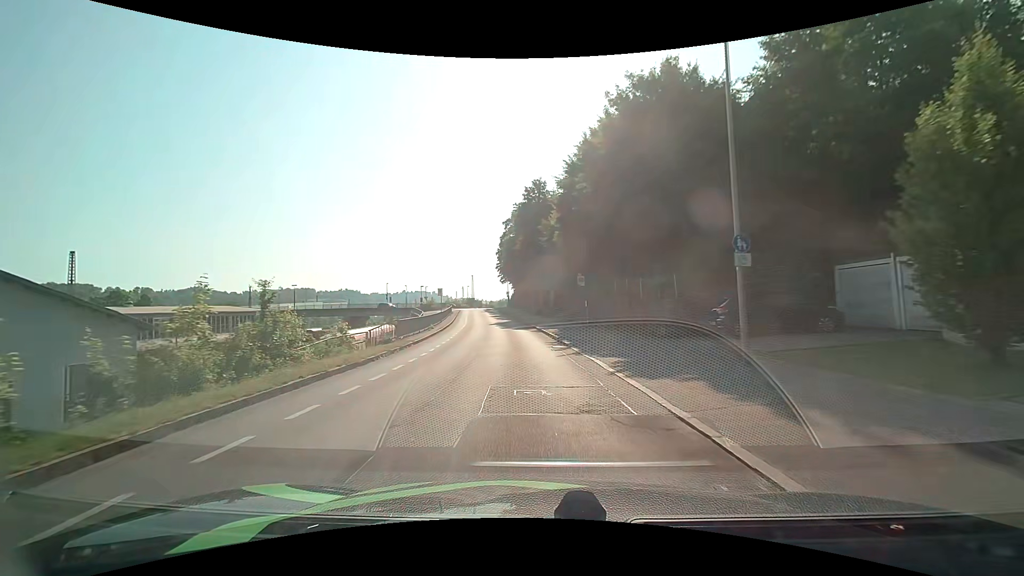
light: Day
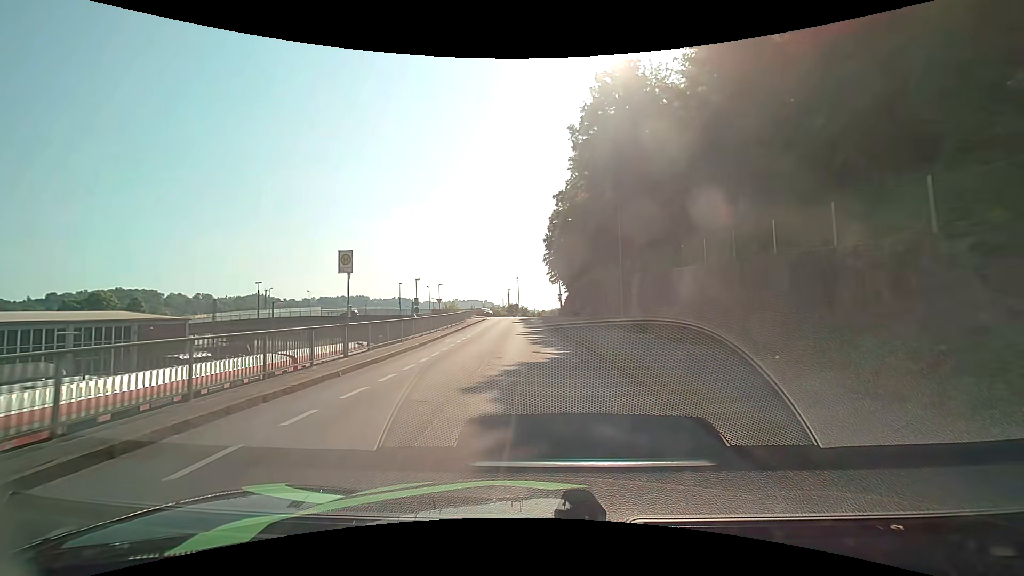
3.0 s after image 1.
(-1.9, +33.0) m; -6°
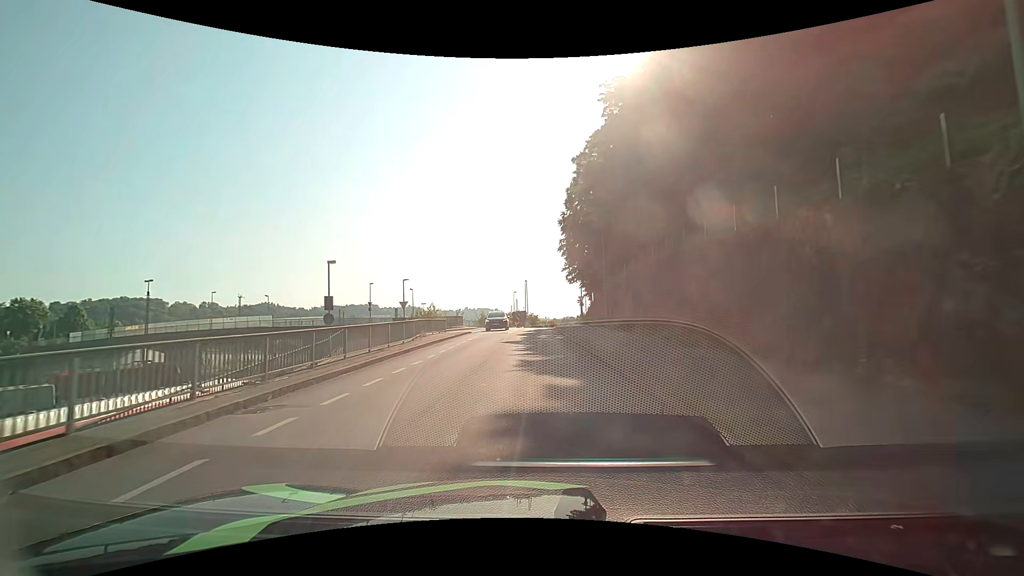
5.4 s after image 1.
(-0.2, +22.7) m; -2°
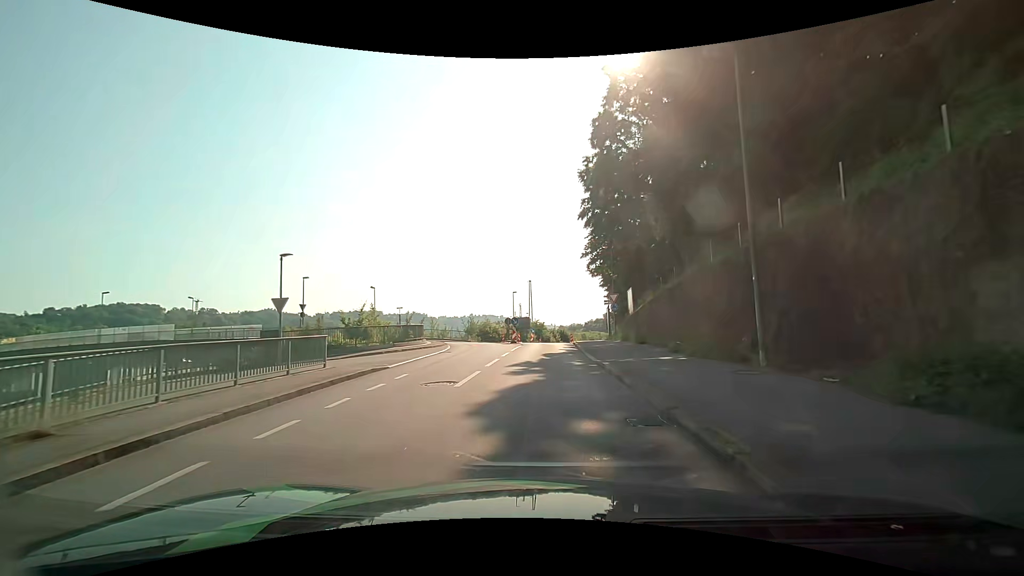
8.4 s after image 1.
(0.0, +22.7) m; 0°
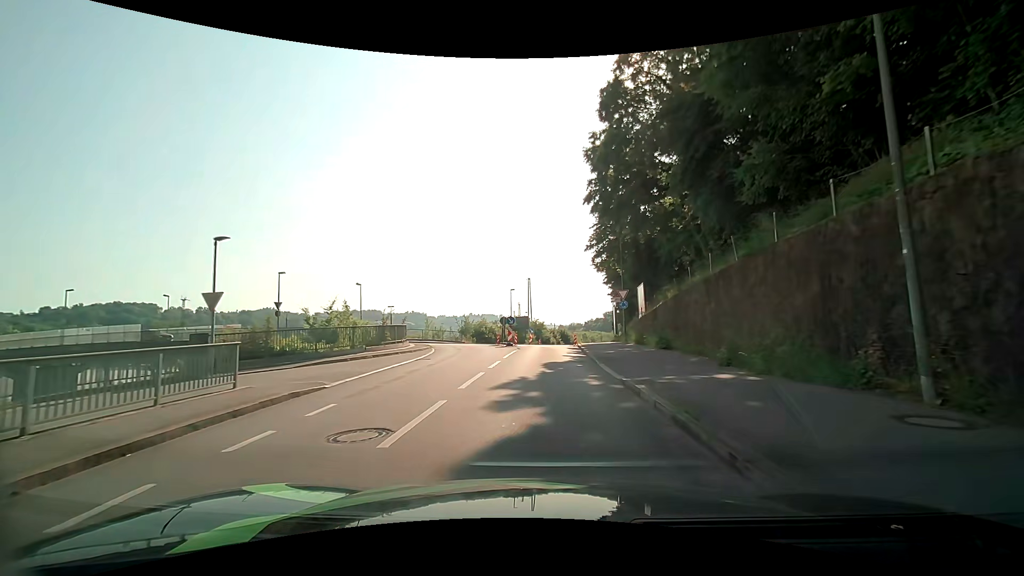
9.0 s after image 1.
(0.0, +4.7) m; 0°
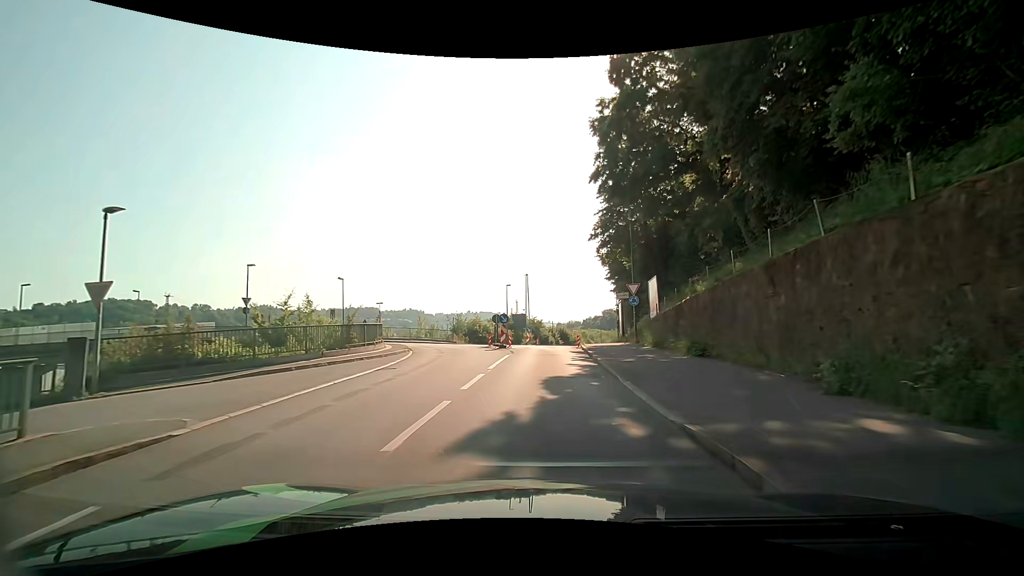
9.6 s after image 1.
(0.0, +4.6) m; 0°
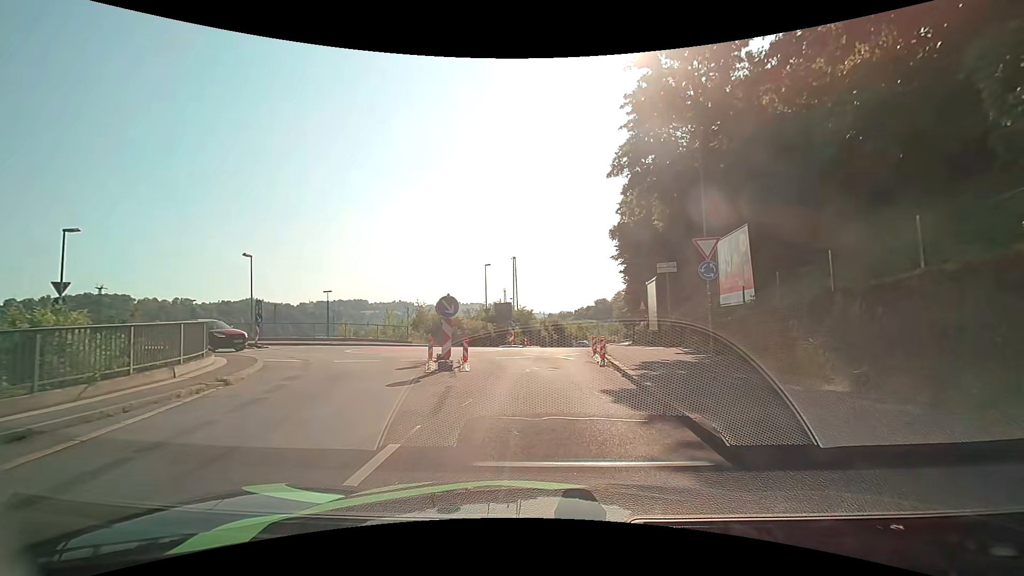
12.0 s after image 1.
(+0.2, +14.9) m; +2°
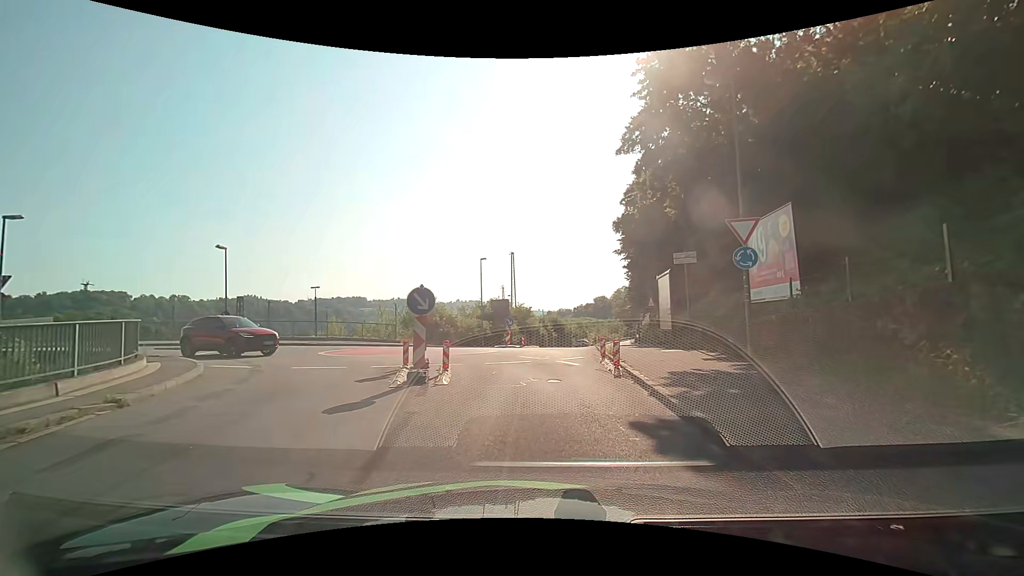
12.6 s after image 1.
(0.0, +2.9) m; +2°
